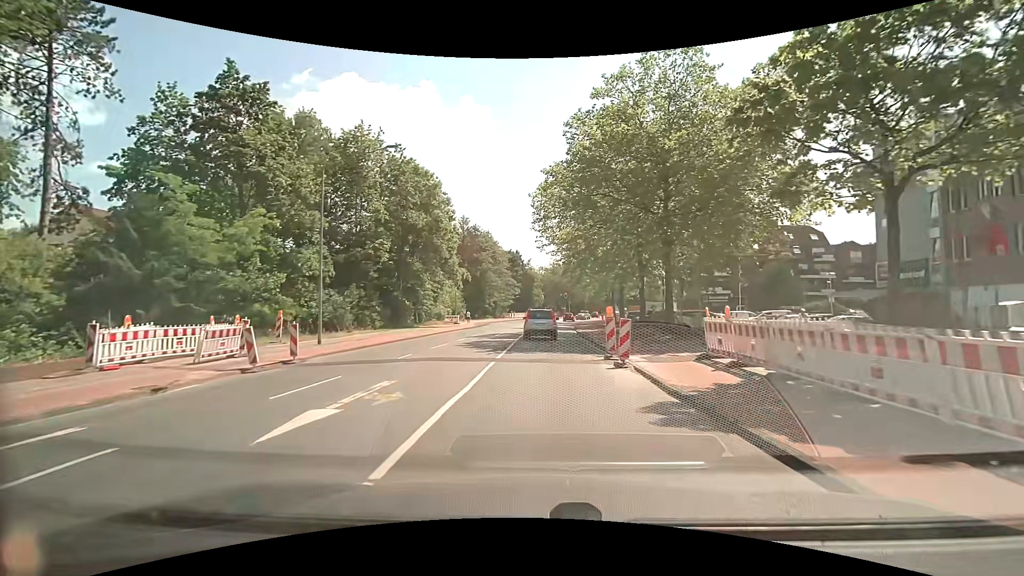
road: secondary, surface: asphalt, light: Day
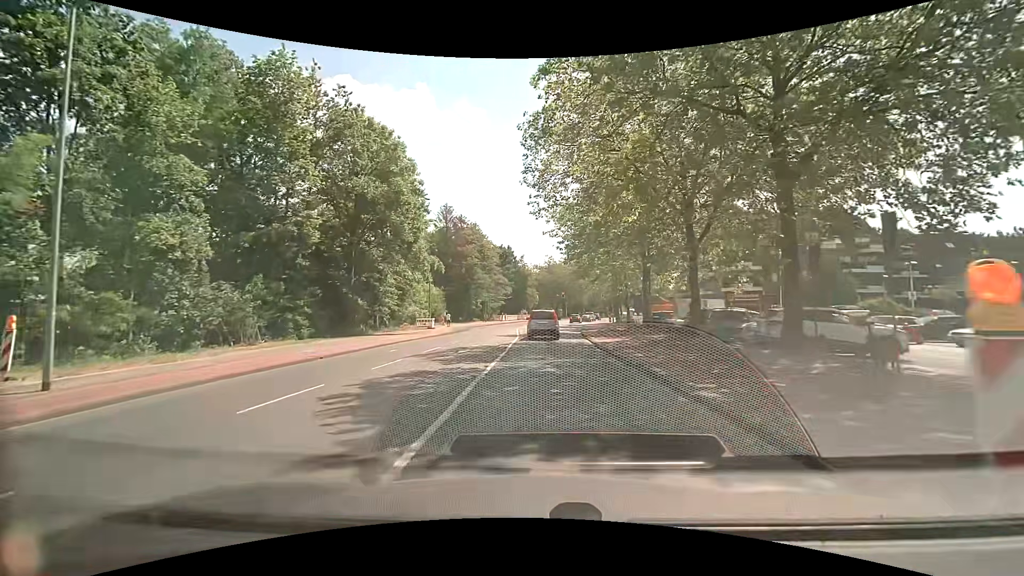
(0.0, +13.4) m; +1°
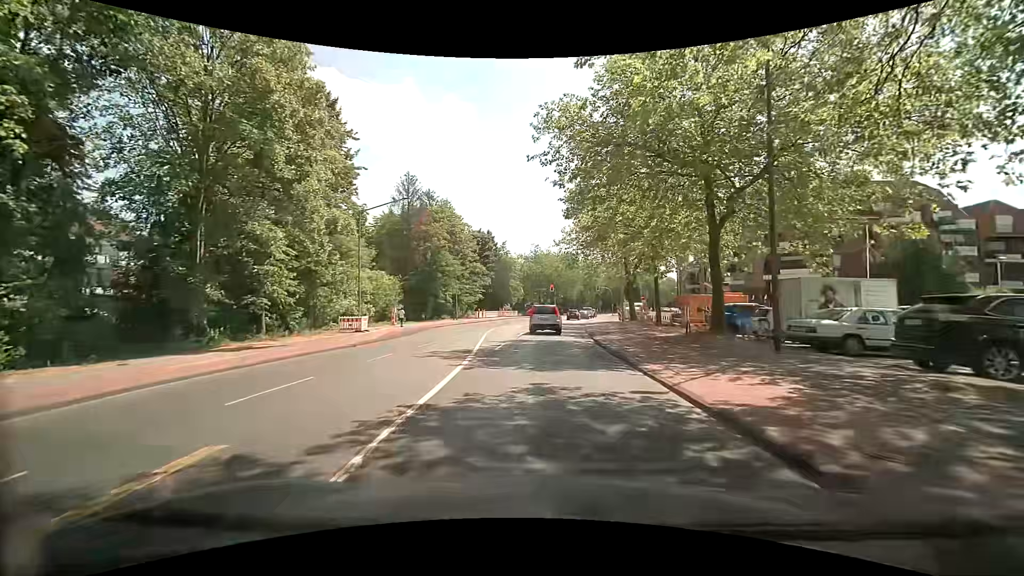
(+0.1, +17.8) m; +1°
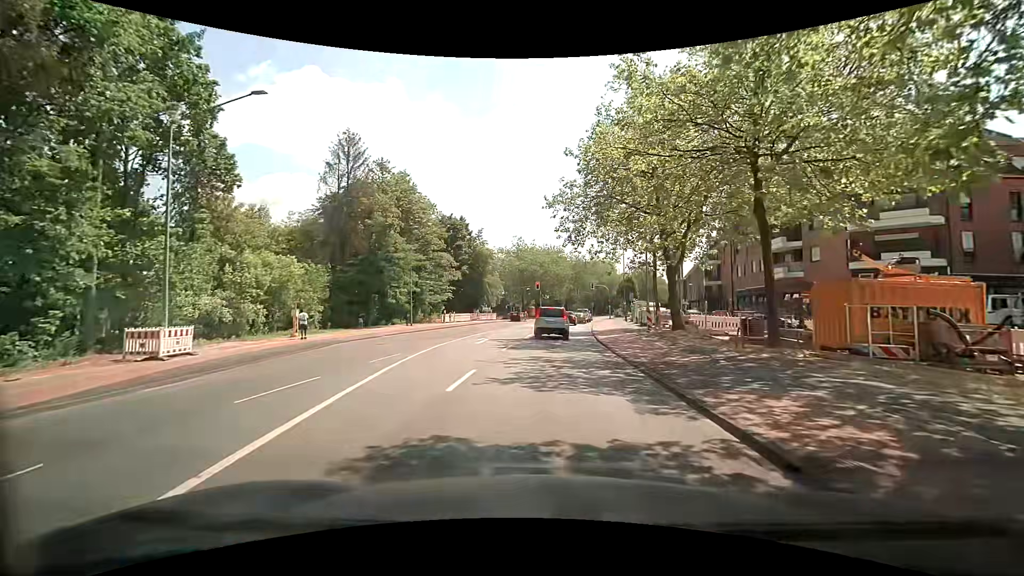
(+0.3, +17.8) m; +2°
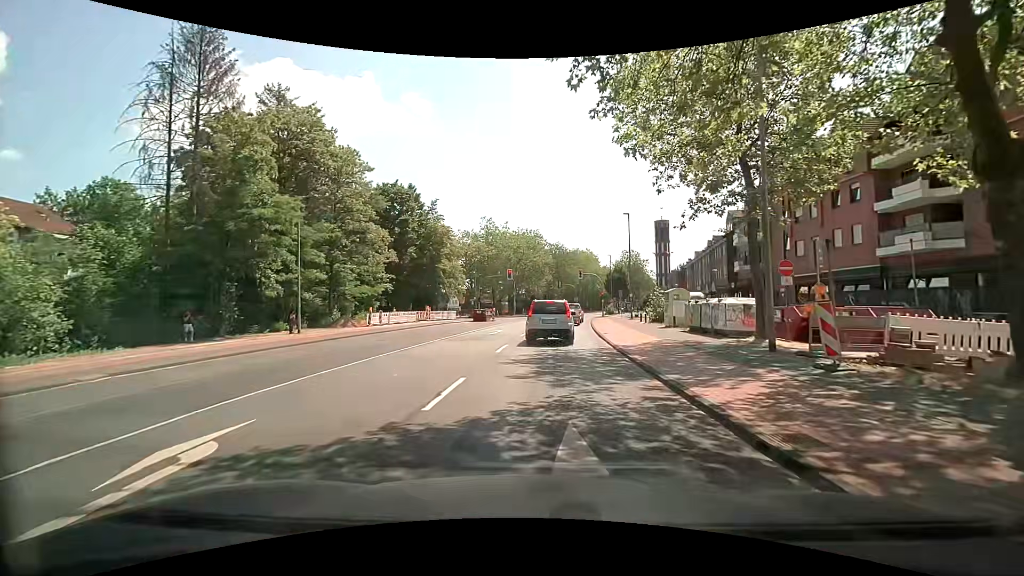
(+0.6, +19.8) m; +1°
